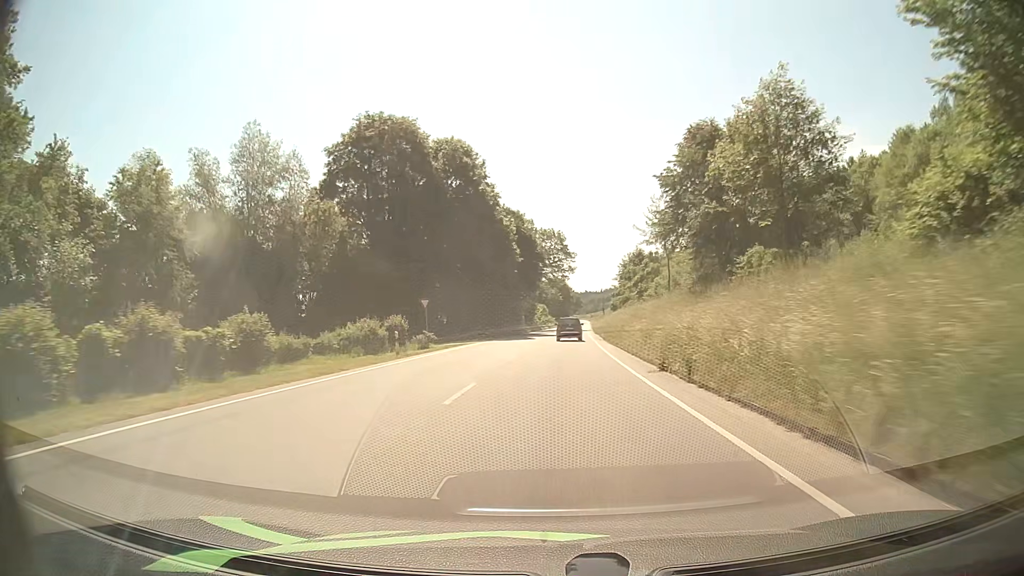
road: primary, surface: asphalt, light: Day
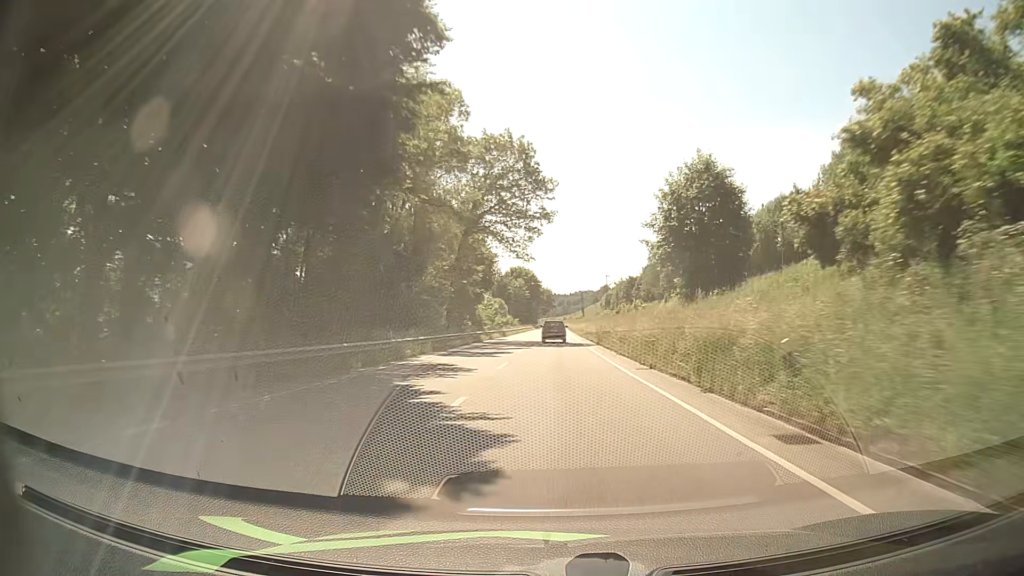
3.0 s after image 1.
(+1.4, +63.6) m; +3°
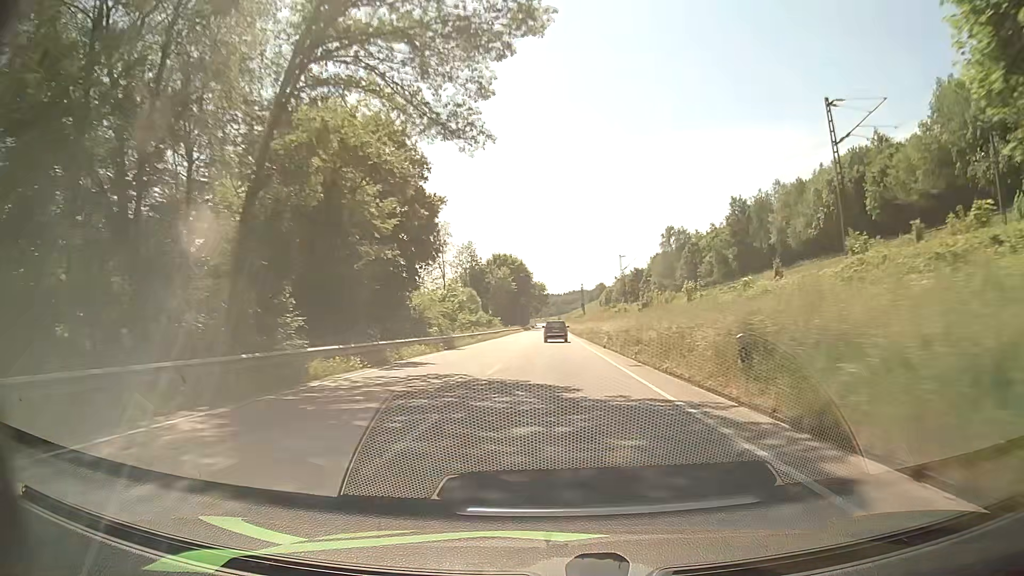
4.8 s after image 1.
(0.0, +39.6) m; 0°
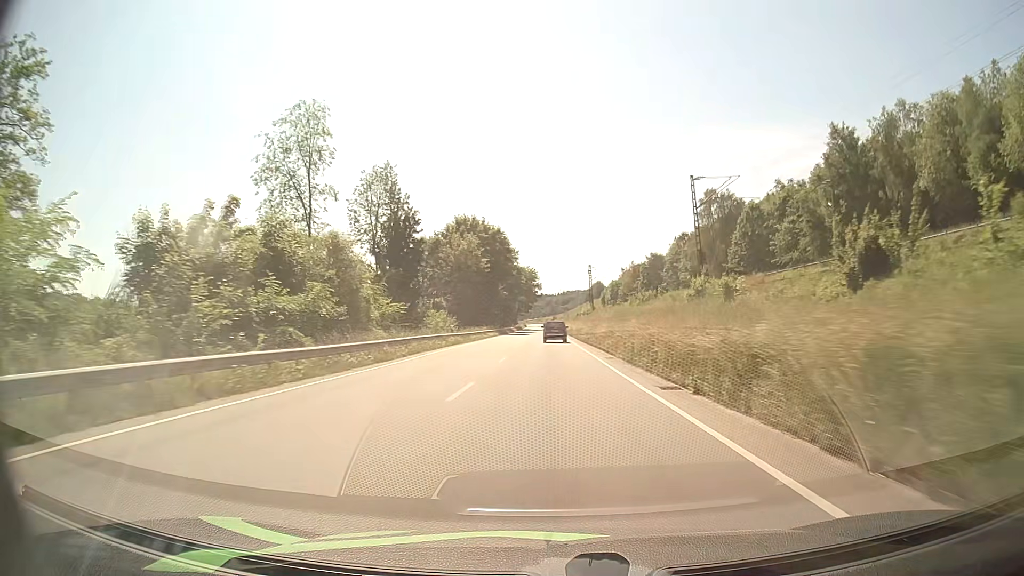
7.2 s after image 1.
(+0.1, +55.3) m; 0°
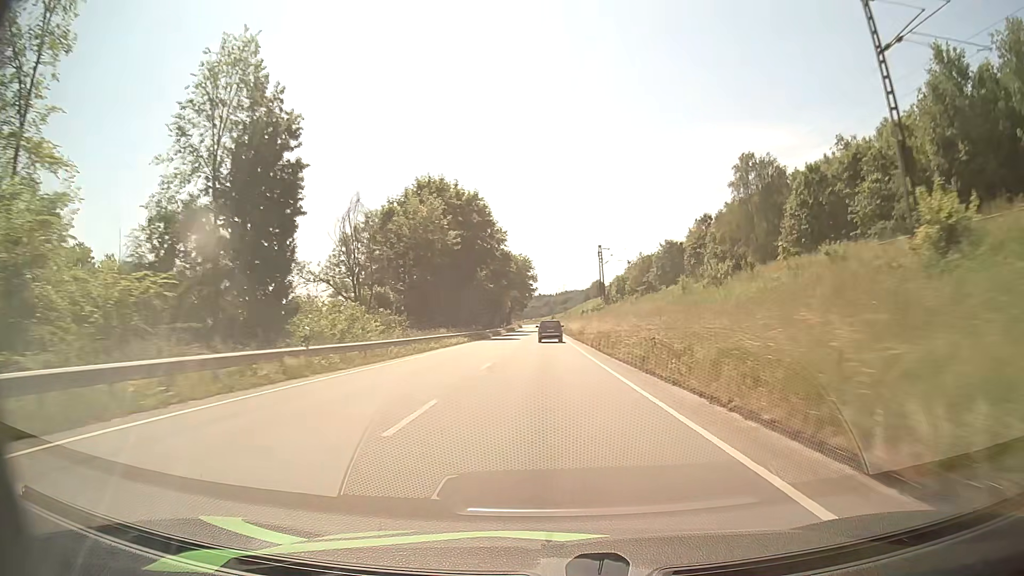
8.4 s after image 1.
(+0.1, +28.8) m; 0°
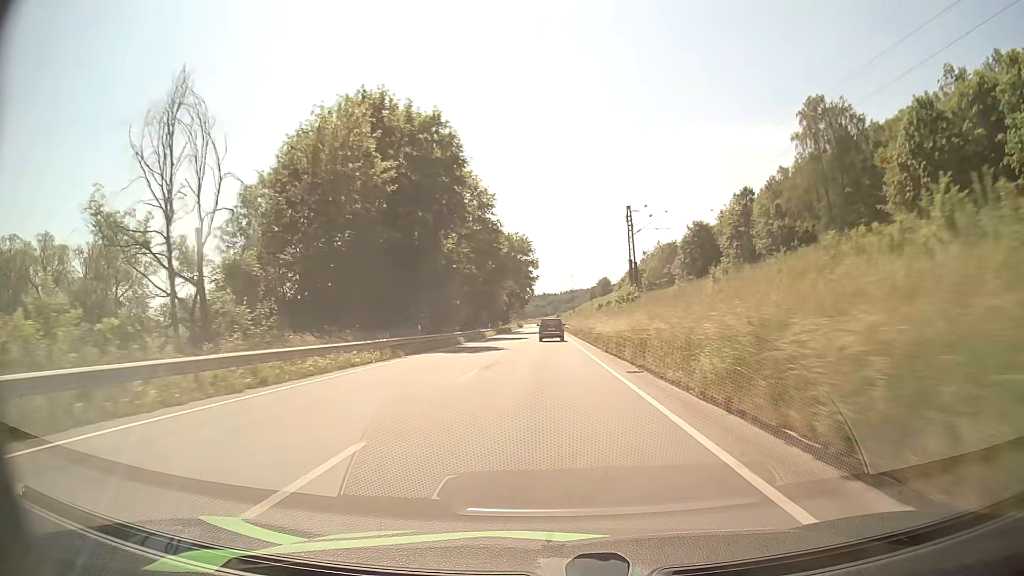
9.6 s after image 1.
(0.0, +28.9) m; 0°
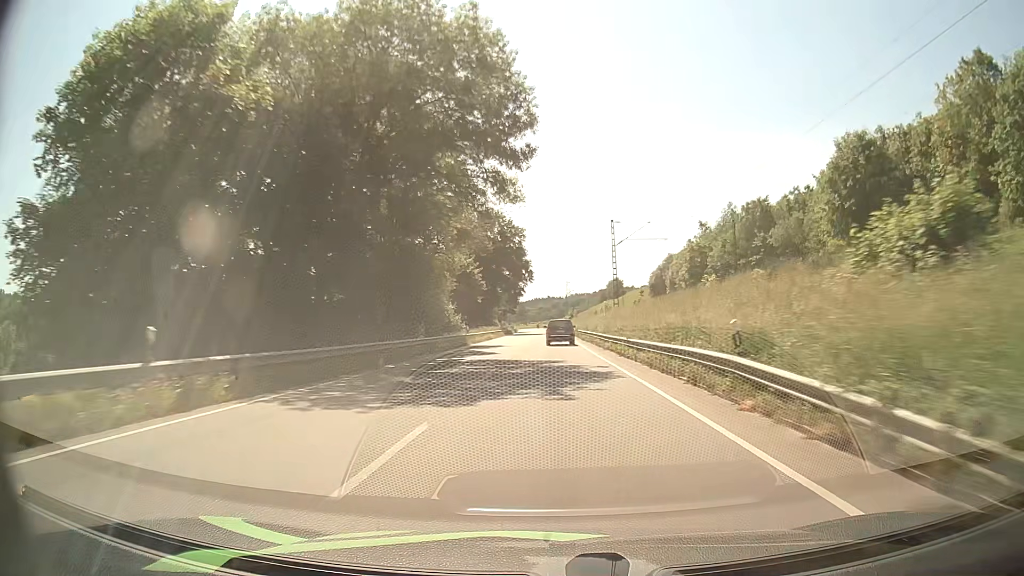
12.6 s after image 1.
(-0.7, +72.0) m; 0°
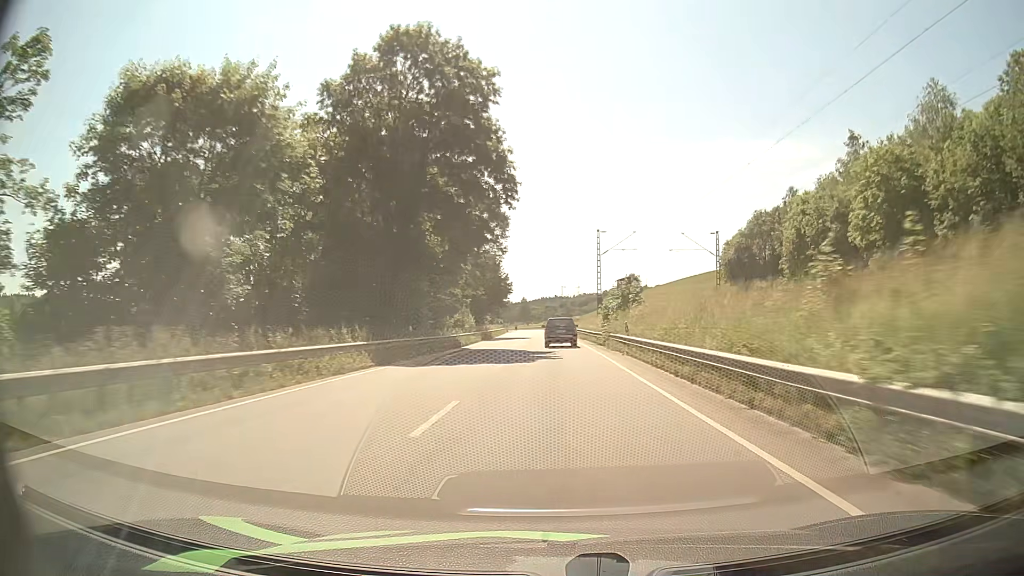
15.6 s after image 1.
(-0.1, +70.6) m; 0°
(0, +10) (0, +20) (0, +30) (0, +40) (0, +50) (0, +60) (-1, +70) (-1, +80) (-1, +90) (-1, +100) m
